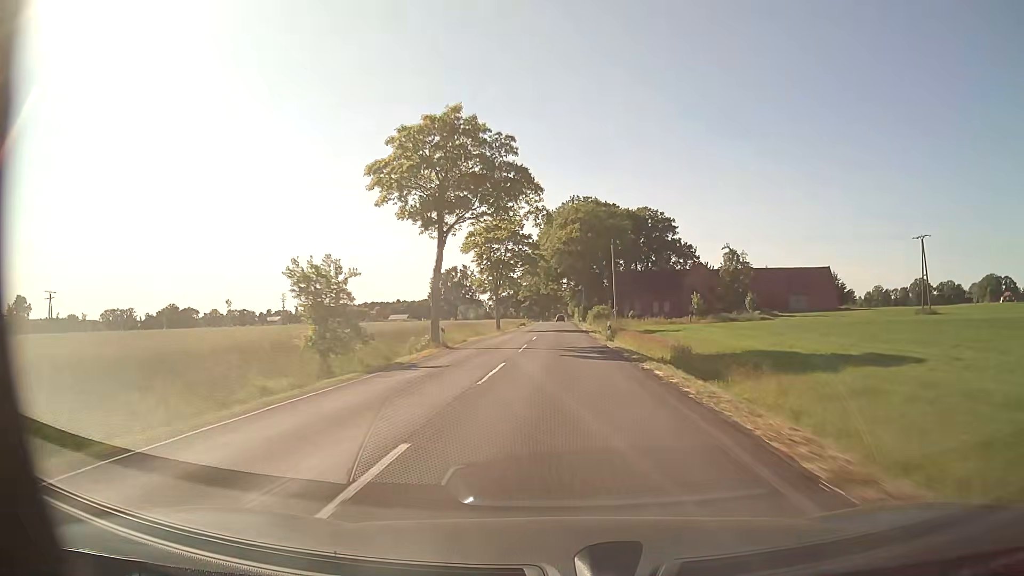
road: secondary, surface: asphalt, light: Day
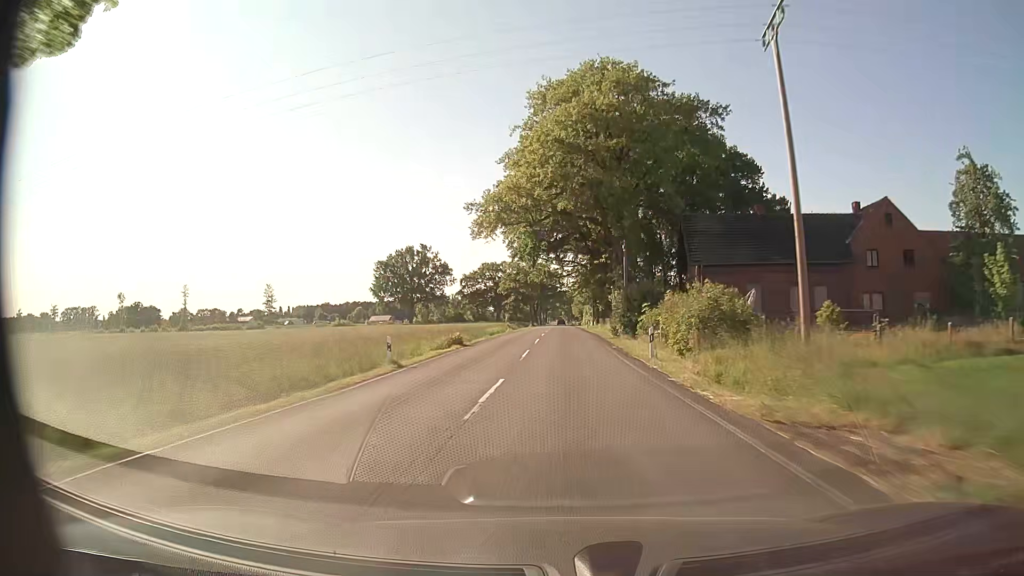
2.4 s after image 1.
(-0.1, +64.6) m; 0°
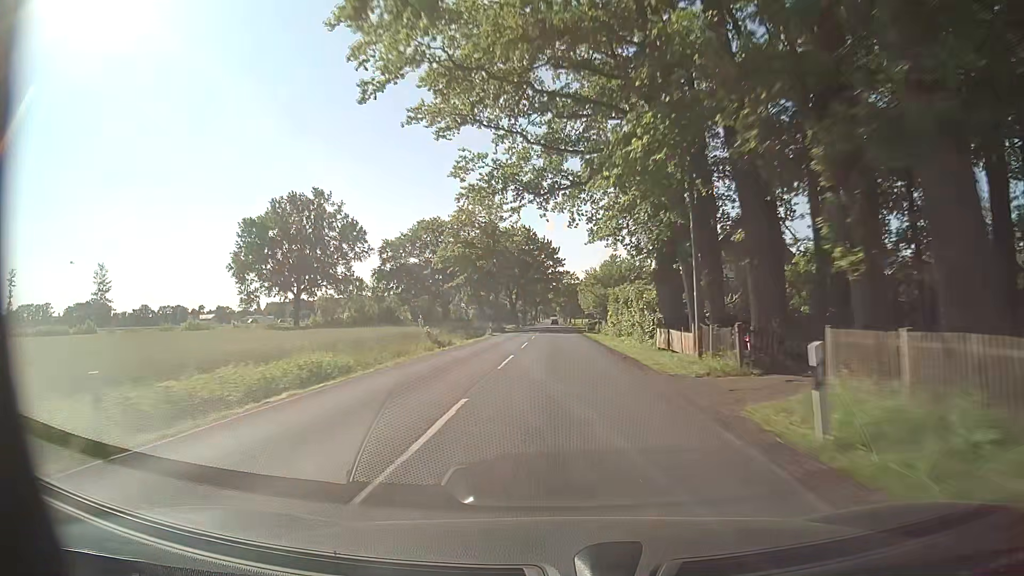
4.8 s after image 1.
(+0.2, +64.5) m; +1°
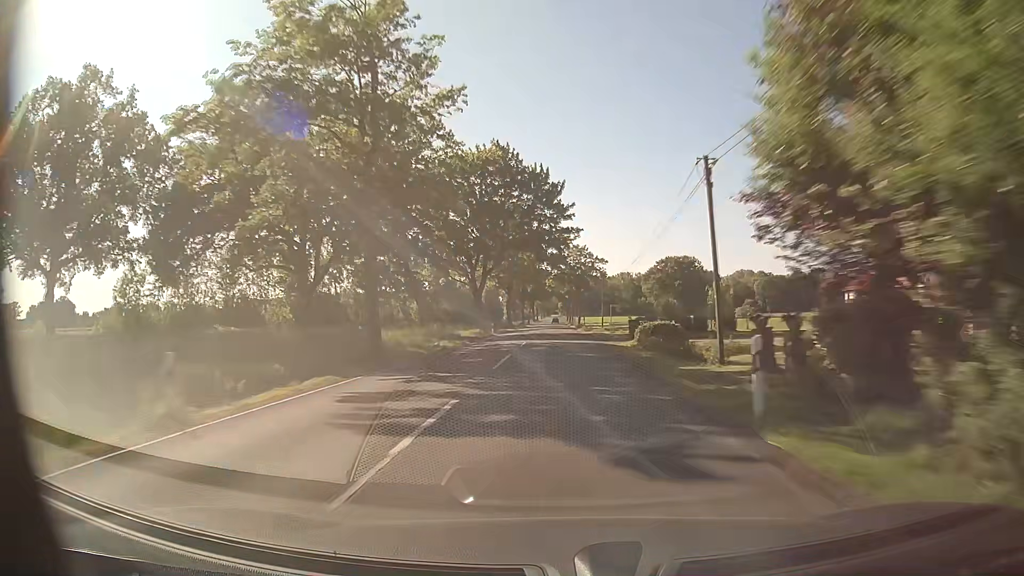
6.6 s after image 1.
(-0.2, +48.4) m; 0°
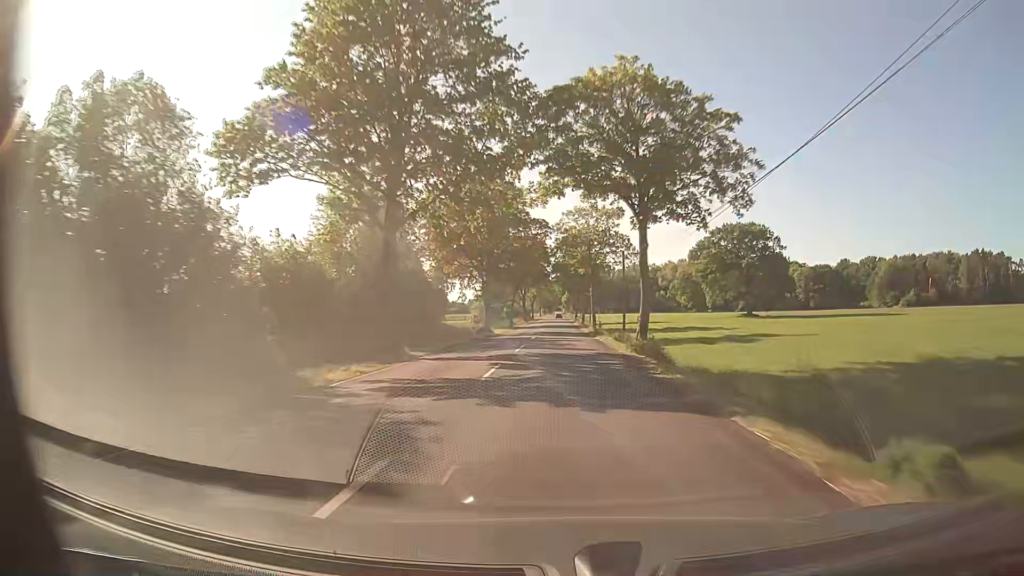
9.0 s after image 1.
(-0.2, +64.7) m; -1°
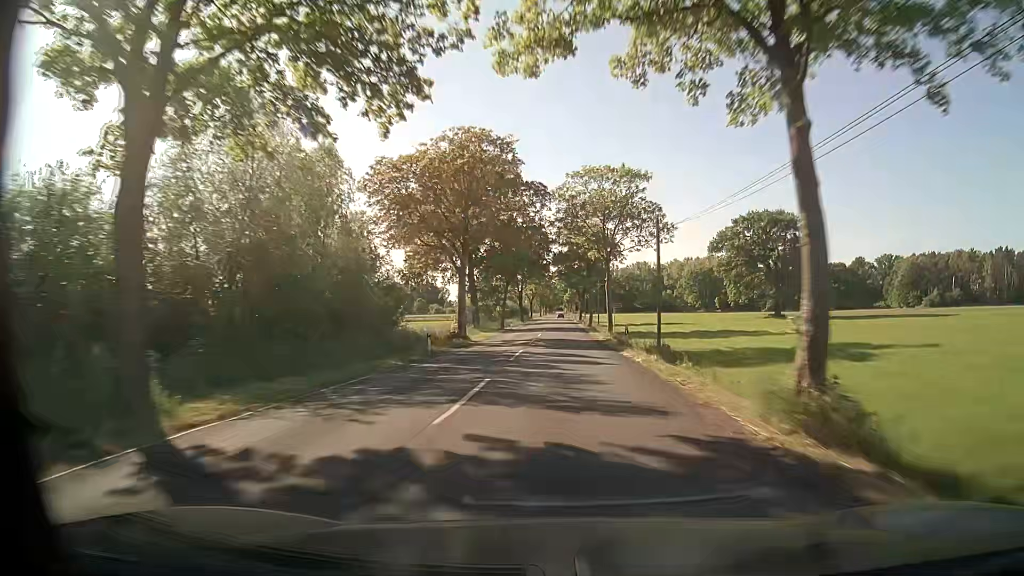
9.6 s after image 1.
(0.0, +16.2) m; 0°
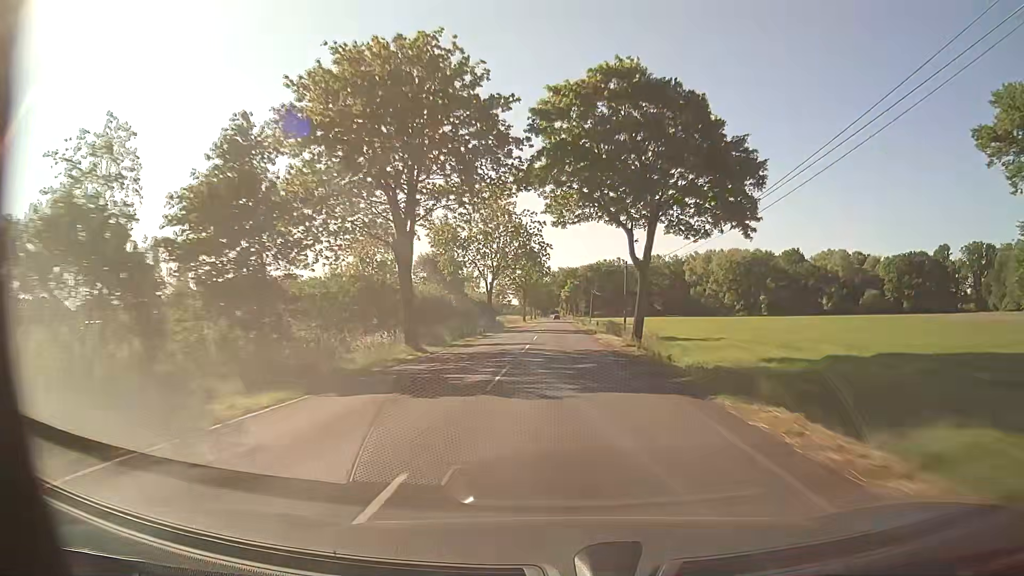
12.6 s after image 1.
(+0.2, +80.9) m; 0°
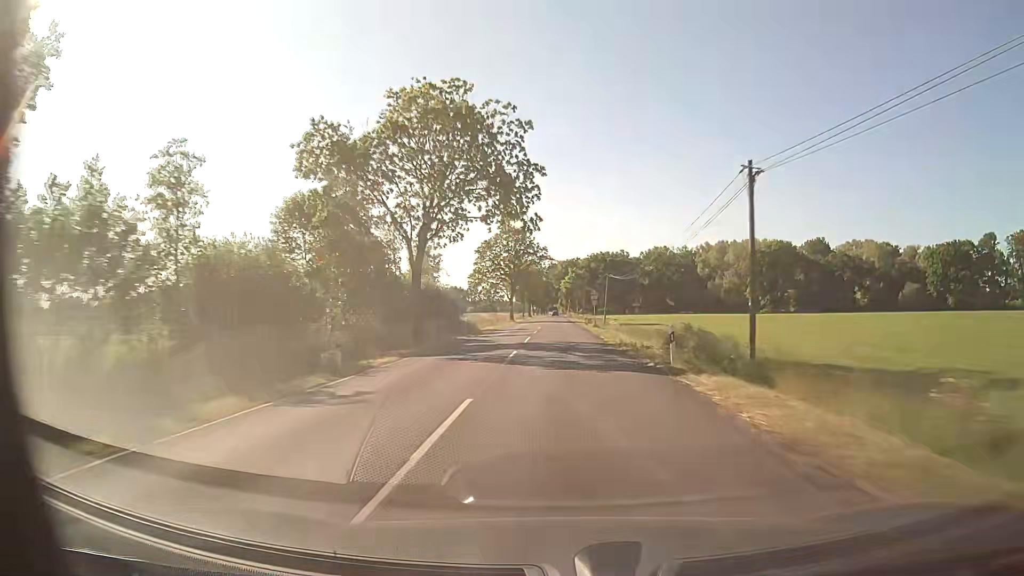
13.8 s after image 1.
(0.0, +31.5) m; 0°
(0, +10) (0, +20) (0, +30) (0, +40) (0, +50) (+1, +60) (+1, +70) (+1, +80) (+1, +90) (+1, +100) m
